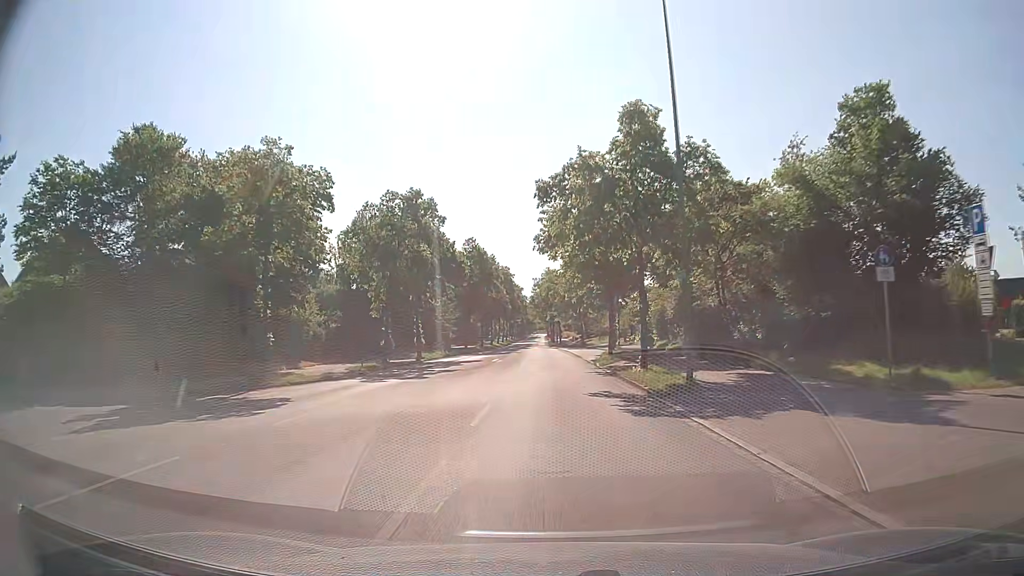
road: tertiary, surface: asphalt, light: Day
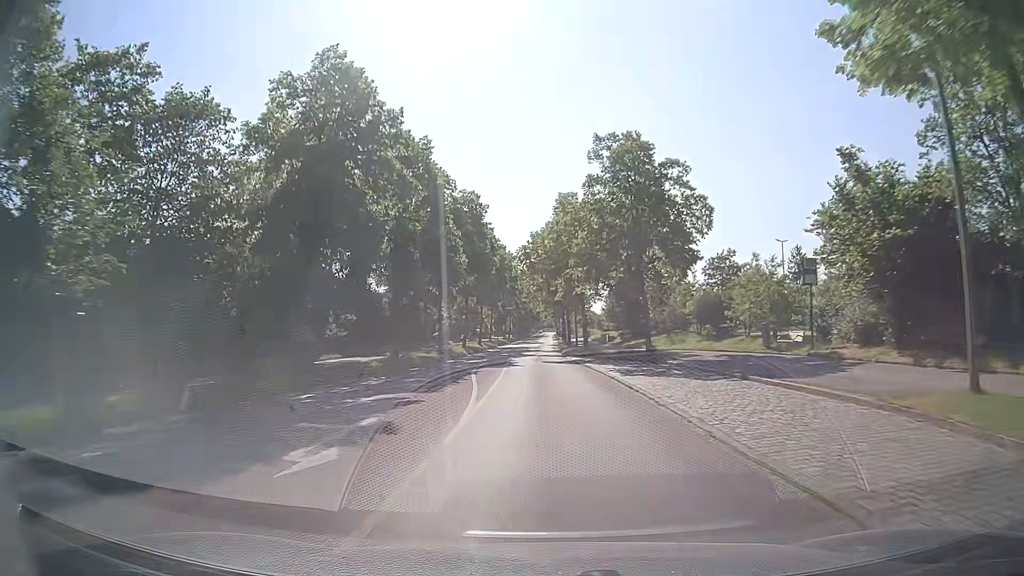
(+0.4, +50.0) m; 0°
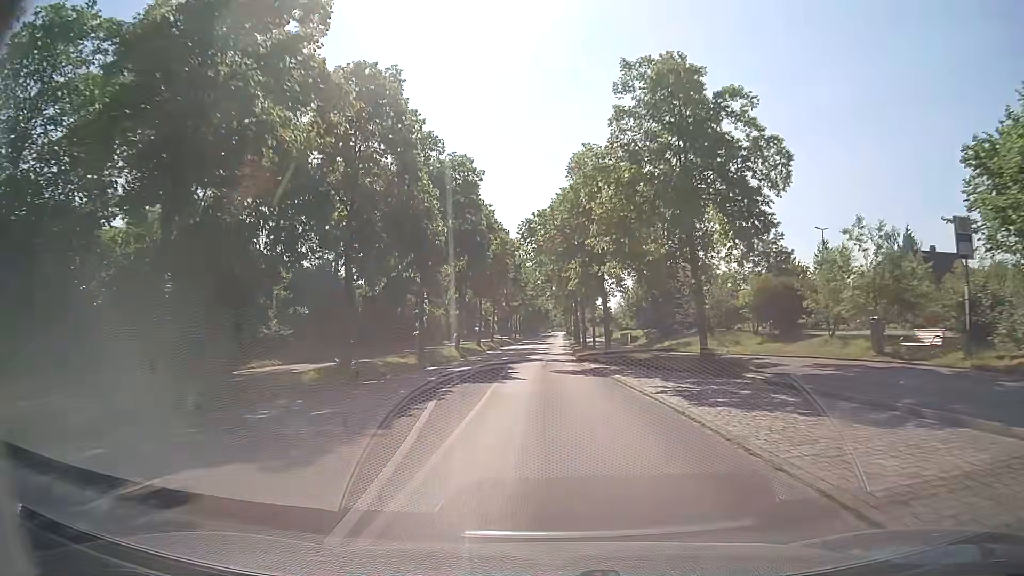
(-0.1, +9.8) m; -1°
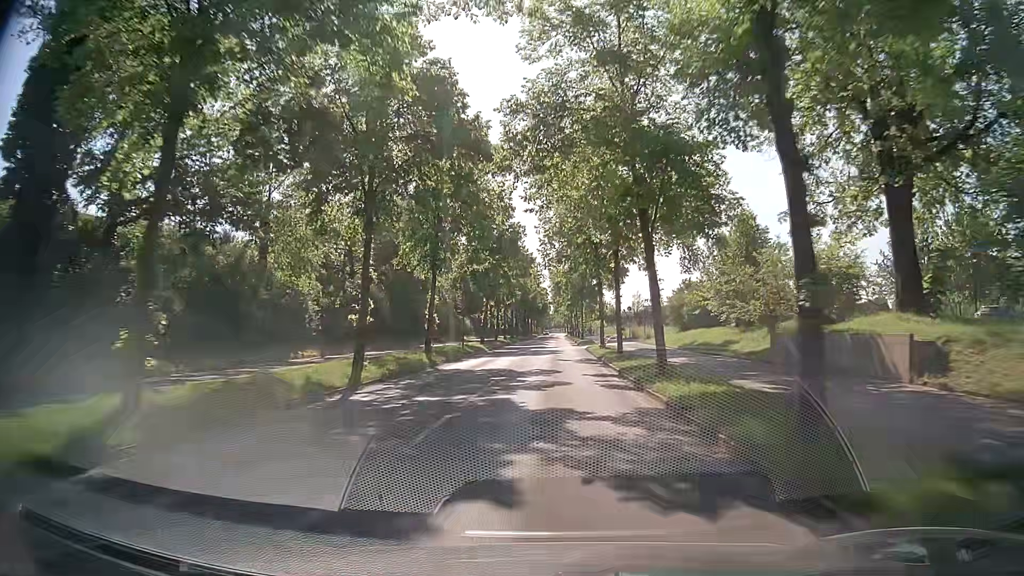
(-0.4, +38.2) m; 0°
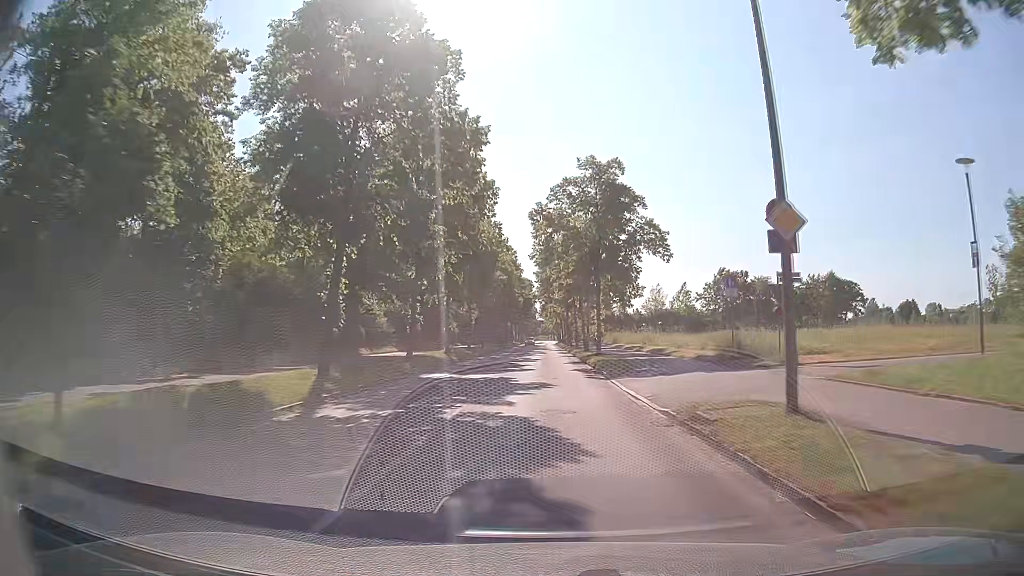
(+0.6, +37.2) m; 0°
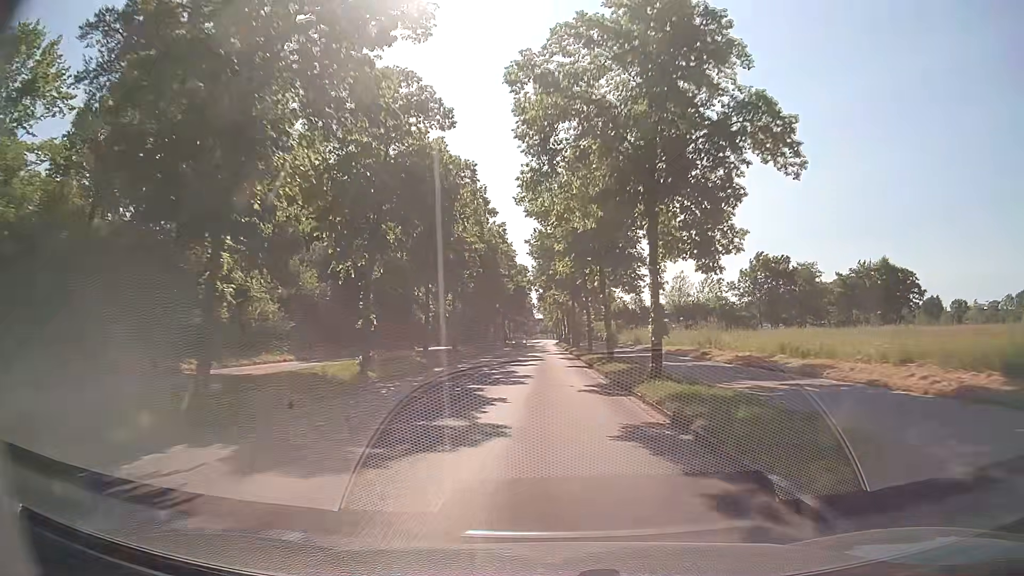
(+0.3, +18.7) m; 0°
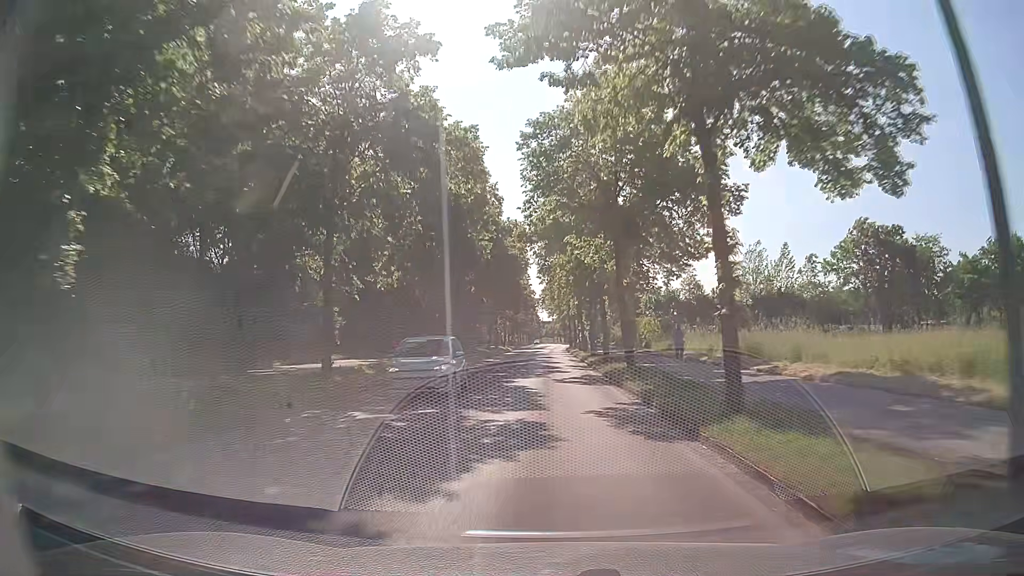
(+0.3, +28.3) m; 0°
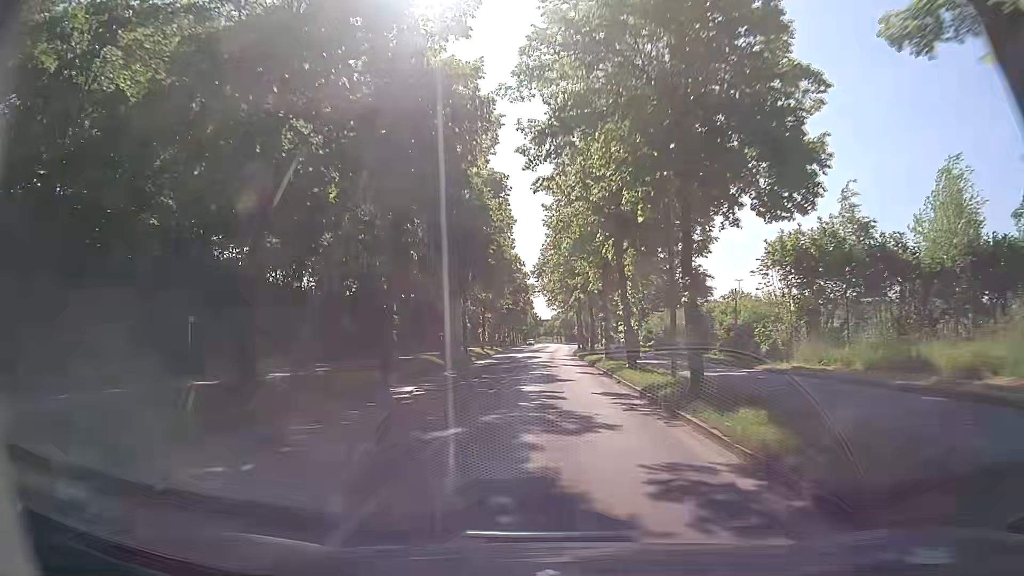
(0.0, +28.7) m; 0°
(0, +10) (0, +20) (0, +30) (0, +40) (+1, +50) (+1, +60) (+1, +70) (+2, +80) (+2, +90) (+2, +100) m
